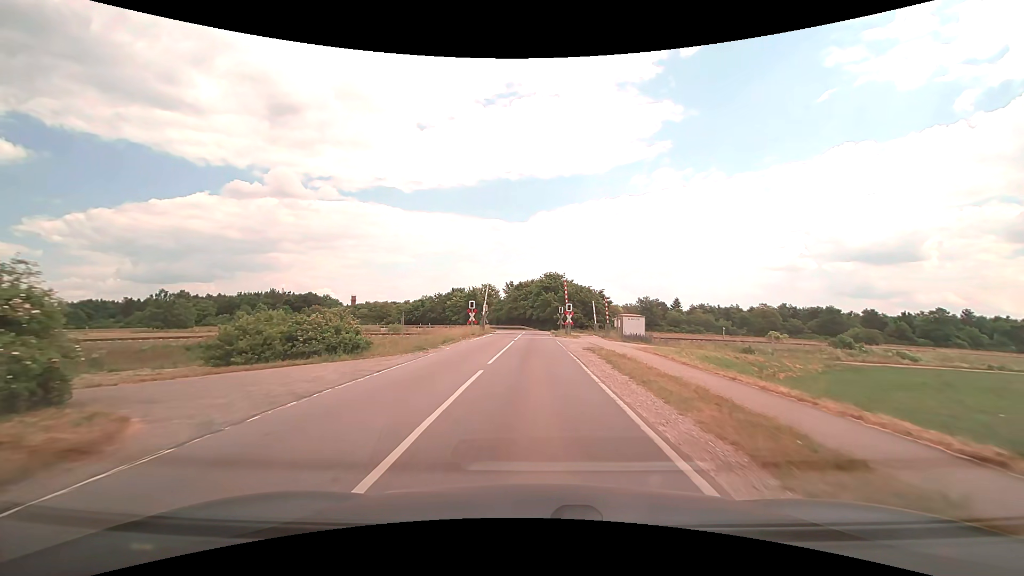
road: tertiary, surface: asphalt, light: Day
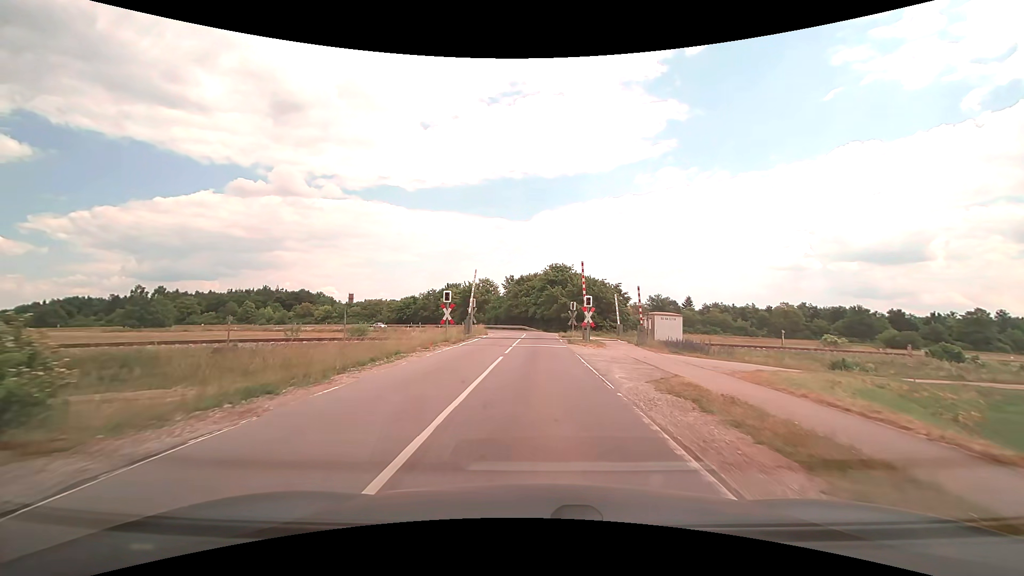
(0.0, +13.5) m; 0°
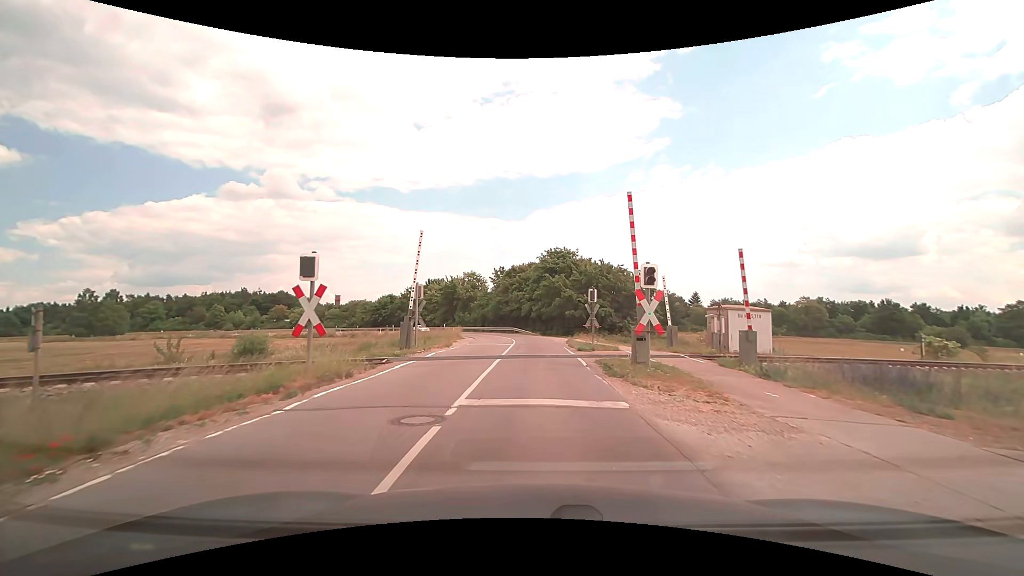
(0.0, +17.3) m; 0°
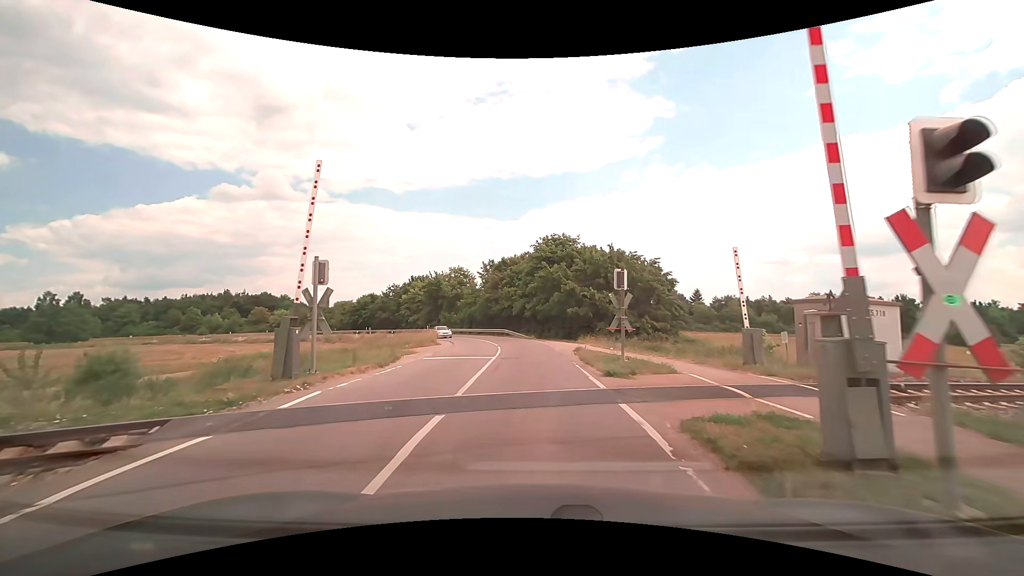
(+0.1, +9.9) m; +1°
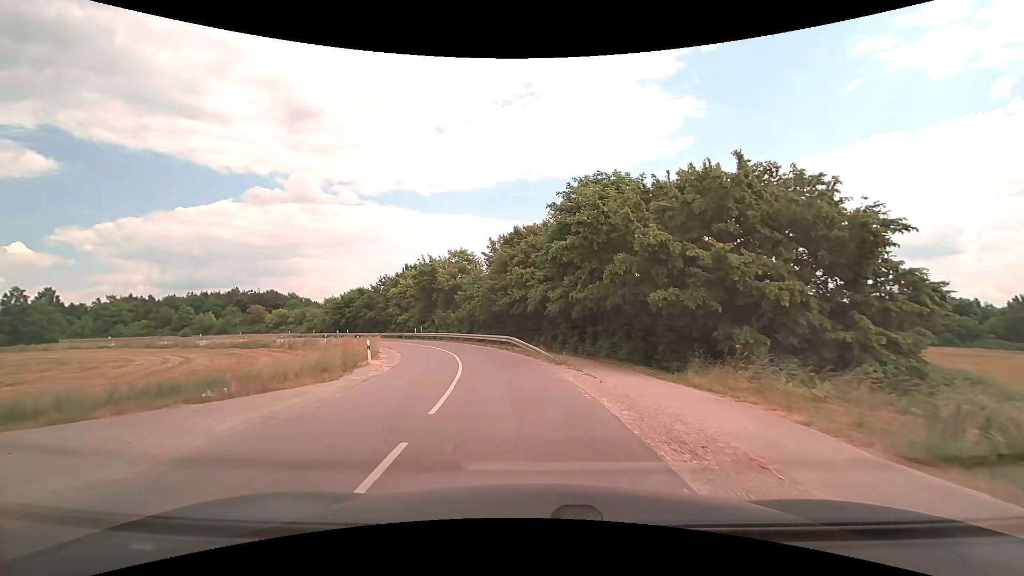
(-0.3, +23.0) m; -4°
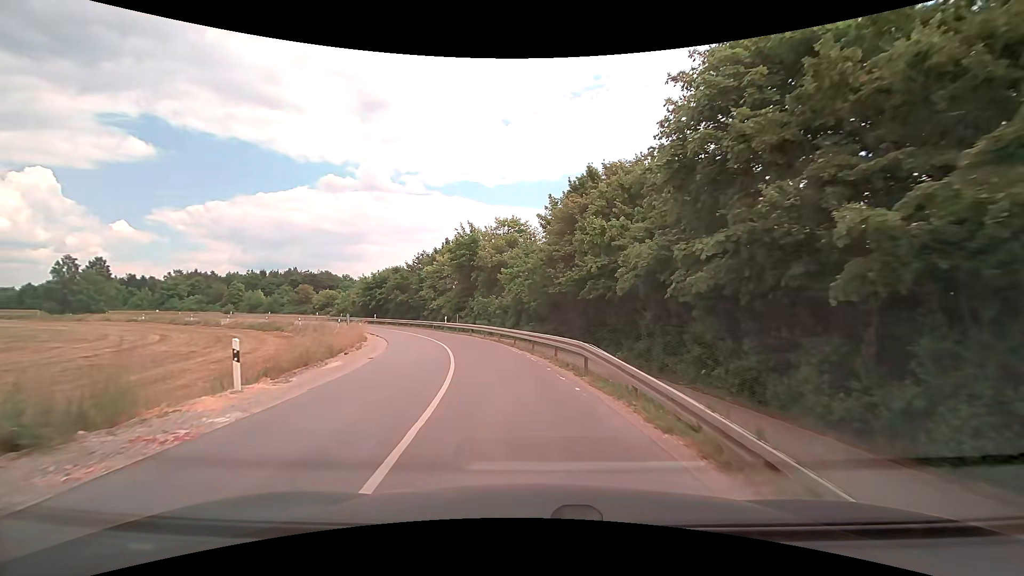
(-0.7, +15.8) m; -6°
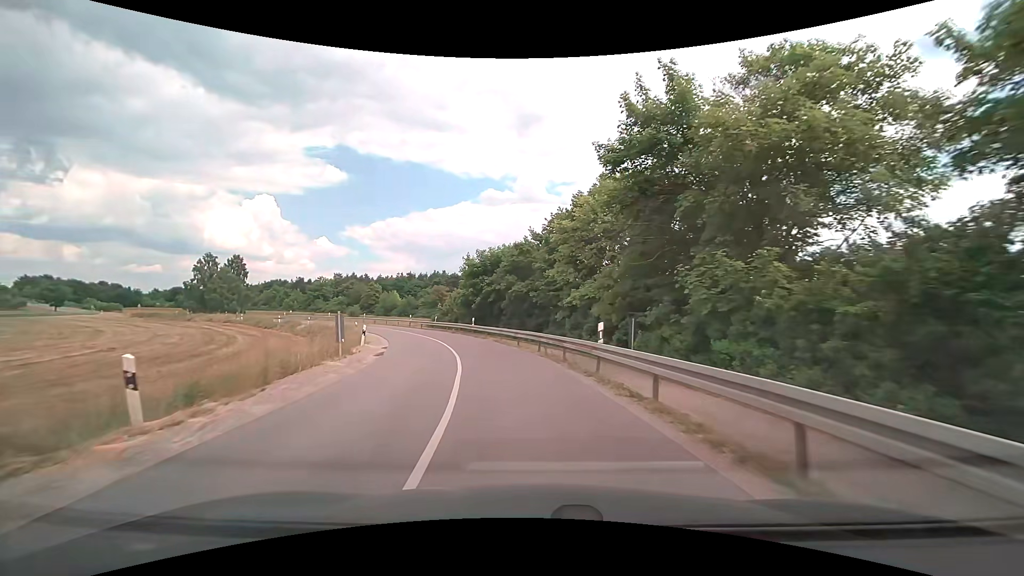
(-5.0, +31.4) m; -17°
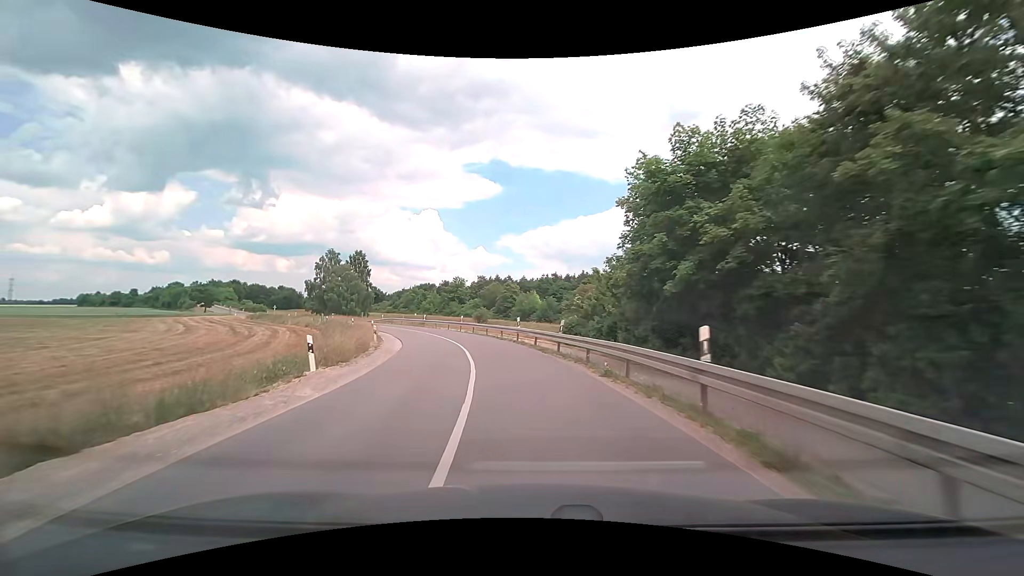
(-4.2, +28.4) m; -17°
(0, +10) (-2, +20) (-4, +30) (-7, +39) (-11, +48) (-16, +57) (-22, +65) (-28, +73) (-34, +81) (-40, +89) m
